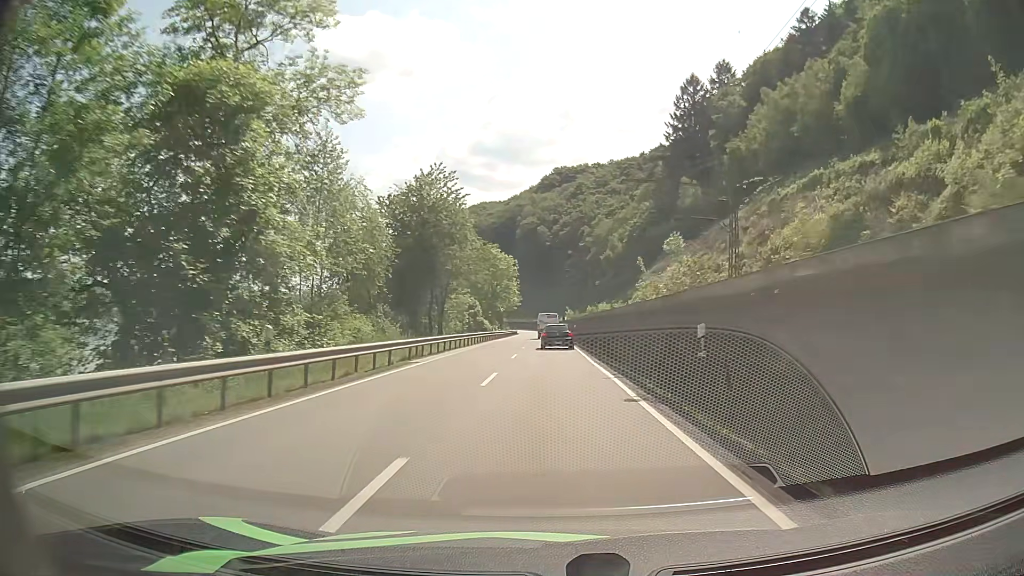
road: primary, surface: asphalt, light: Day
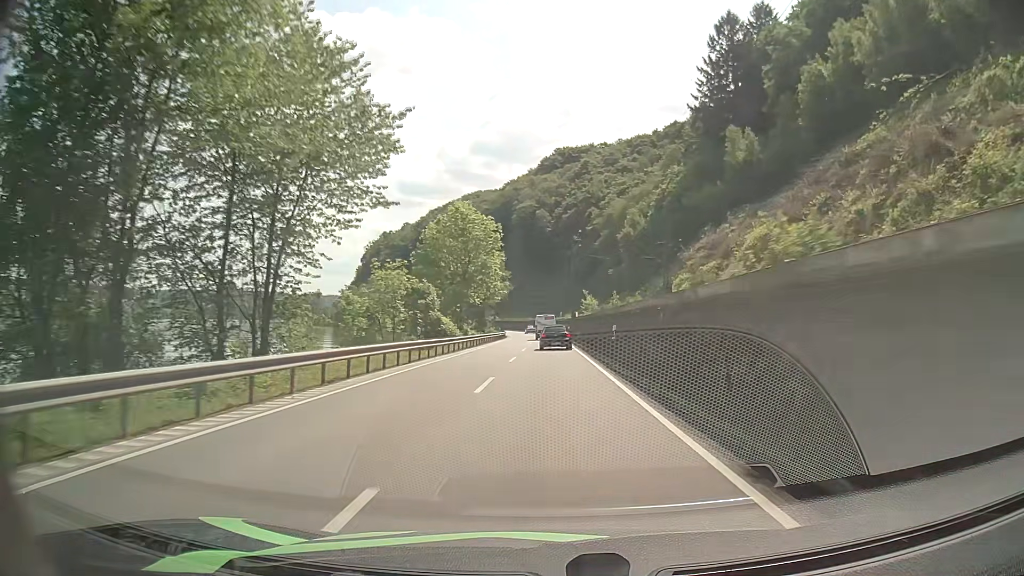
(+0.1, +37.1) m; 0°
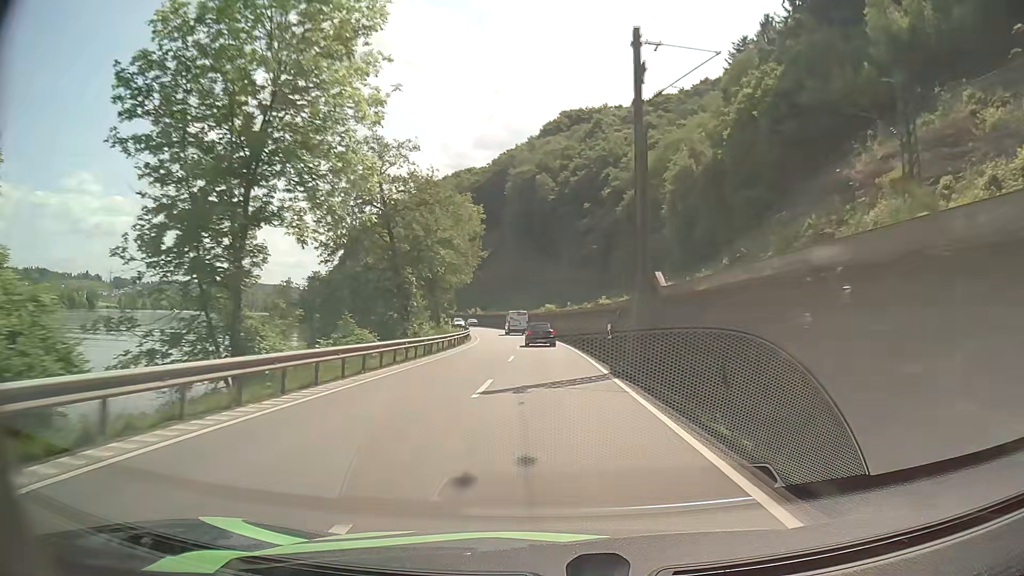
(0.0, +48.6) m; 0°
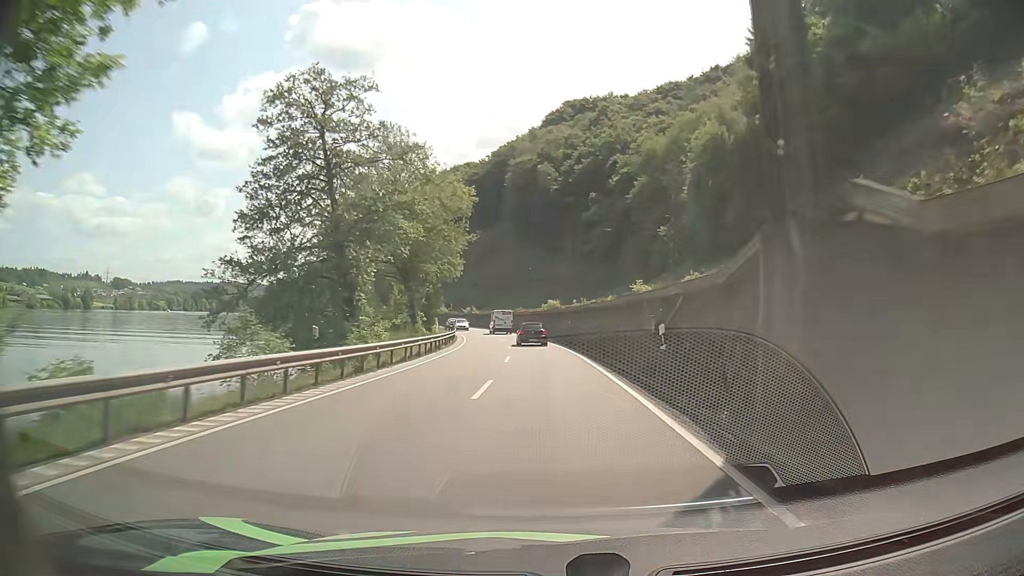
(0.0, +12.1) m; 0°
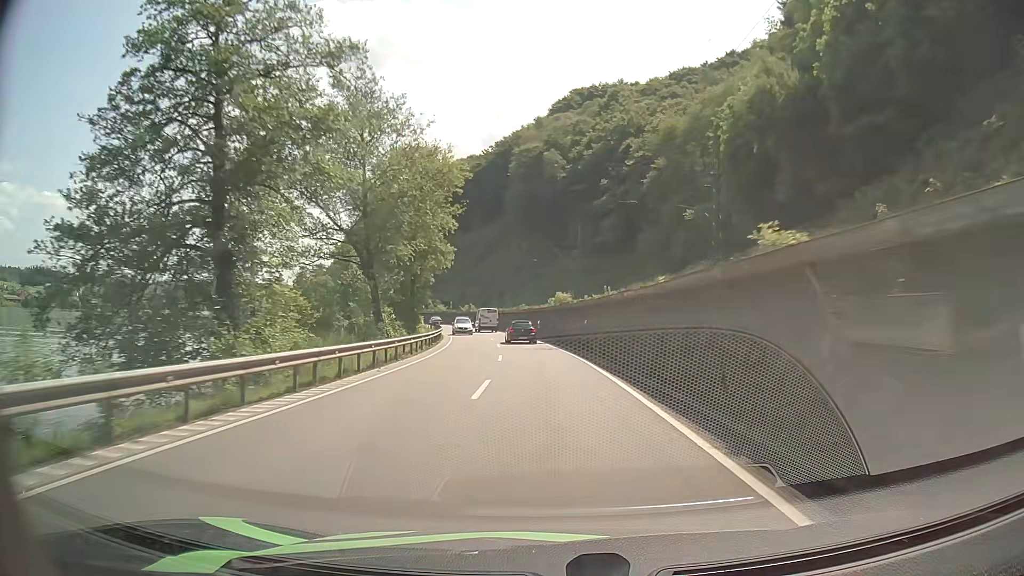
(0.0, +12.1) m; 0°
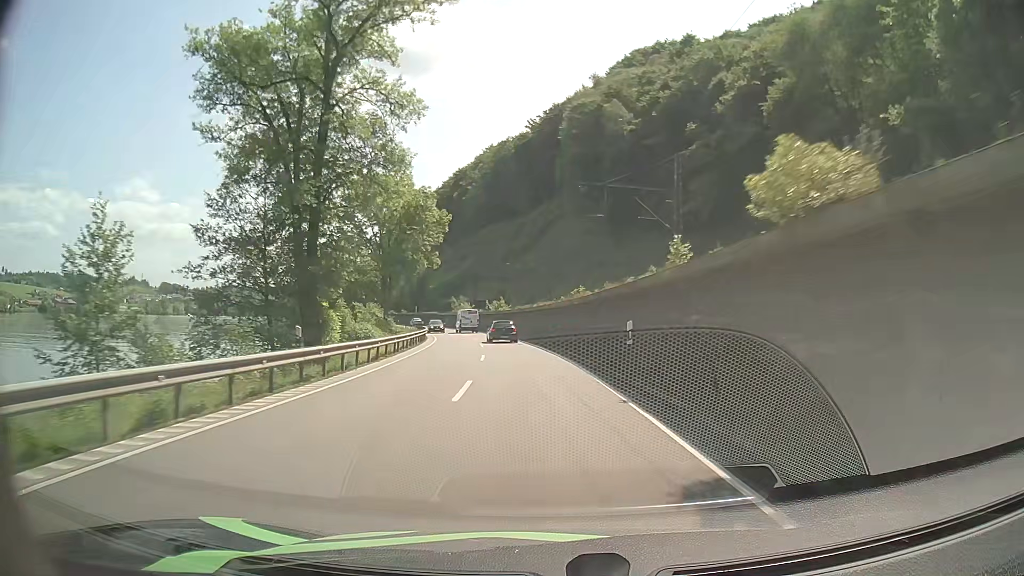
(-1.2, +36.4) m; -5°
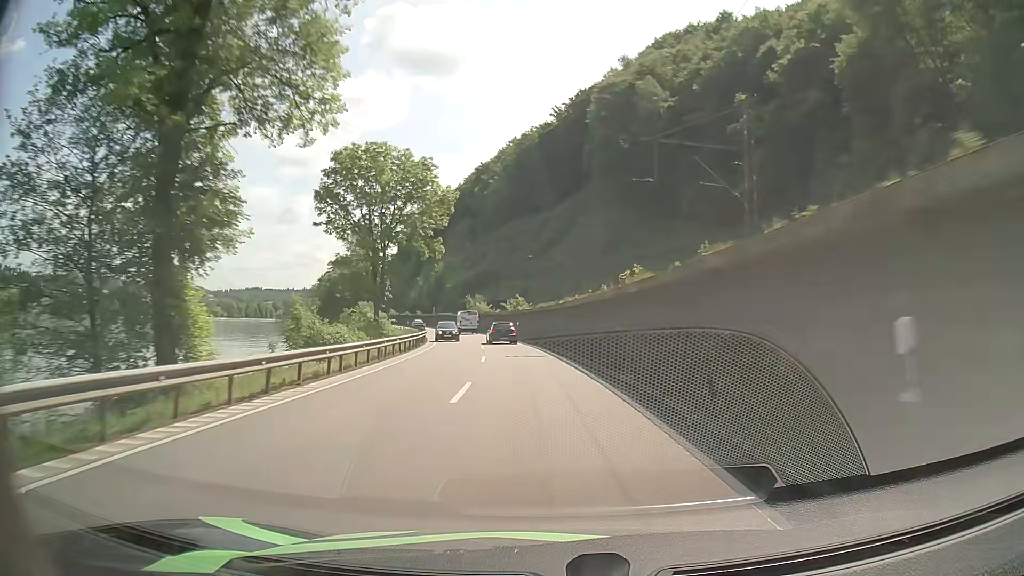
(-0.2, +12.2) m; -2°
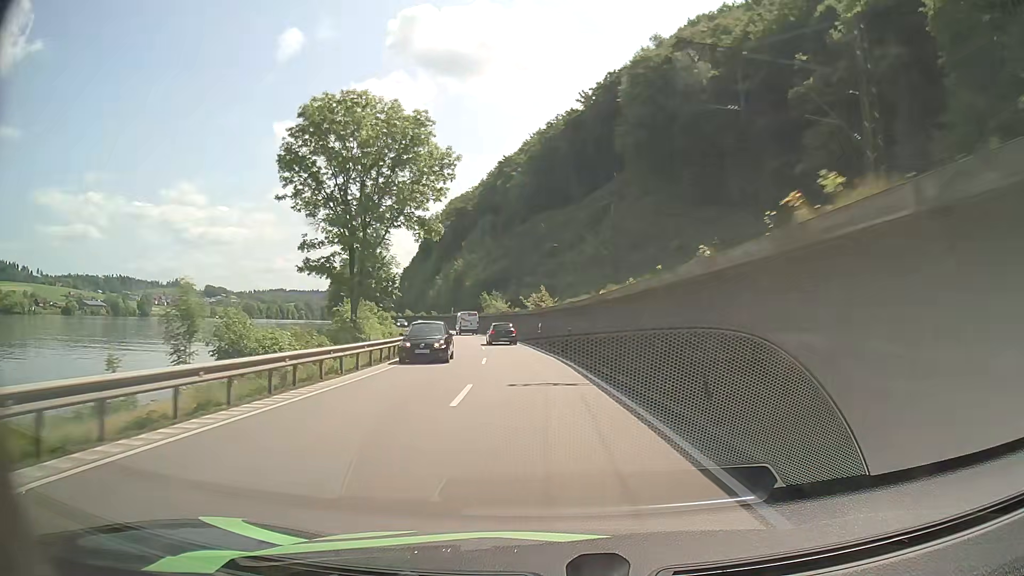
(-0.2, +12.2) m; -2°
(0, +10) (-1, +20) (-2, +30) (-3, +40) (-4, +50) (-6, +60) (-8, +69) (-10, +79) (-13, +89) (-16, +98) m
